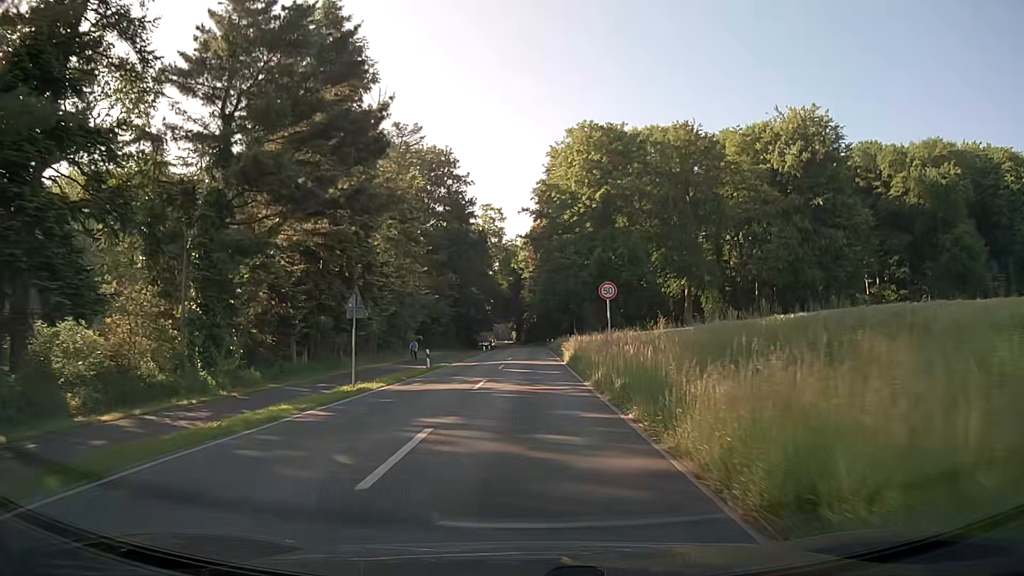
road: secondary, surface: asphalt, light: Day
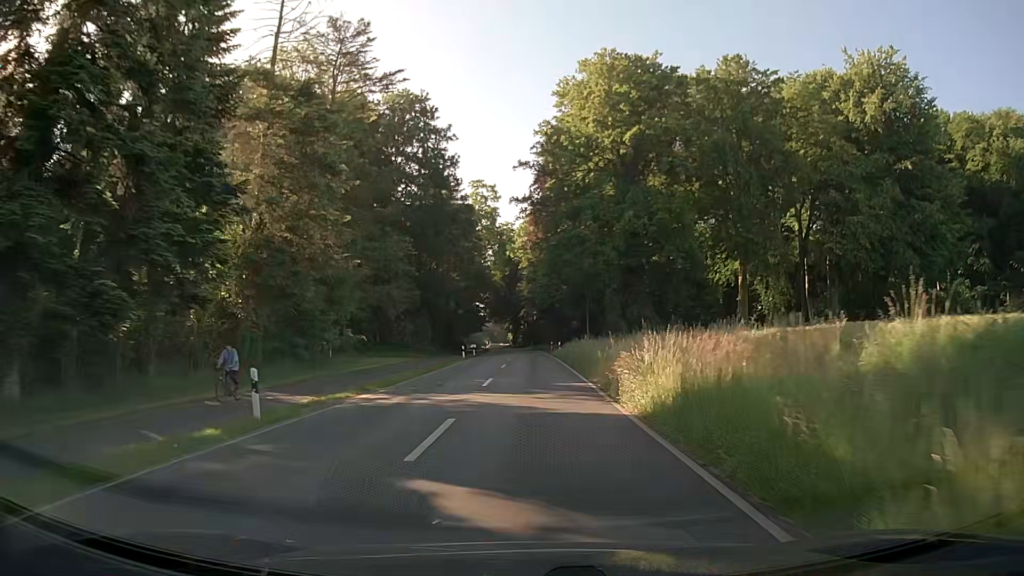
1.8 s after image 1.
(+0.2, +22.8) m; +1°
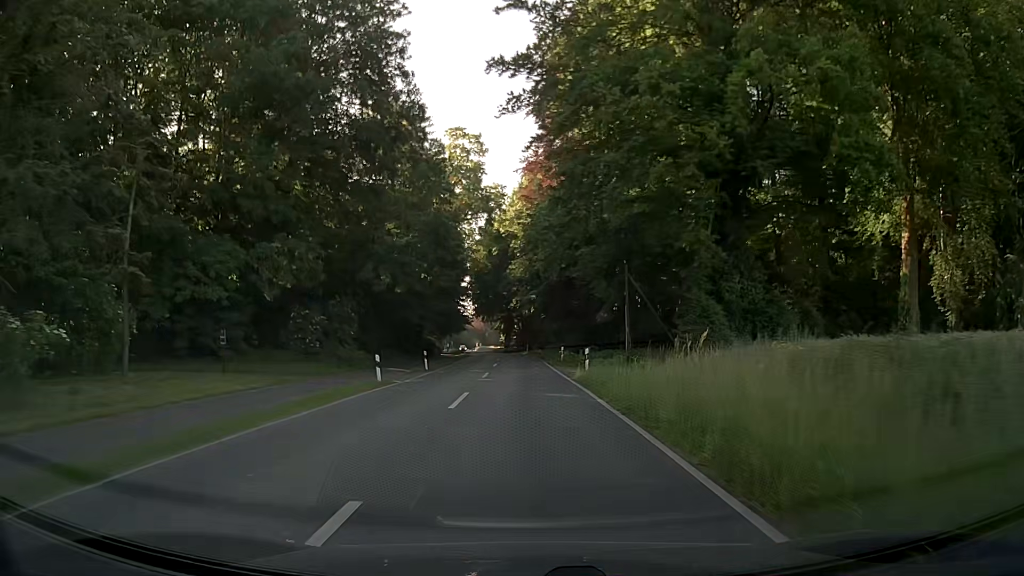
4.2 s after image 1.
(+0.2, +30.4) m; +1°
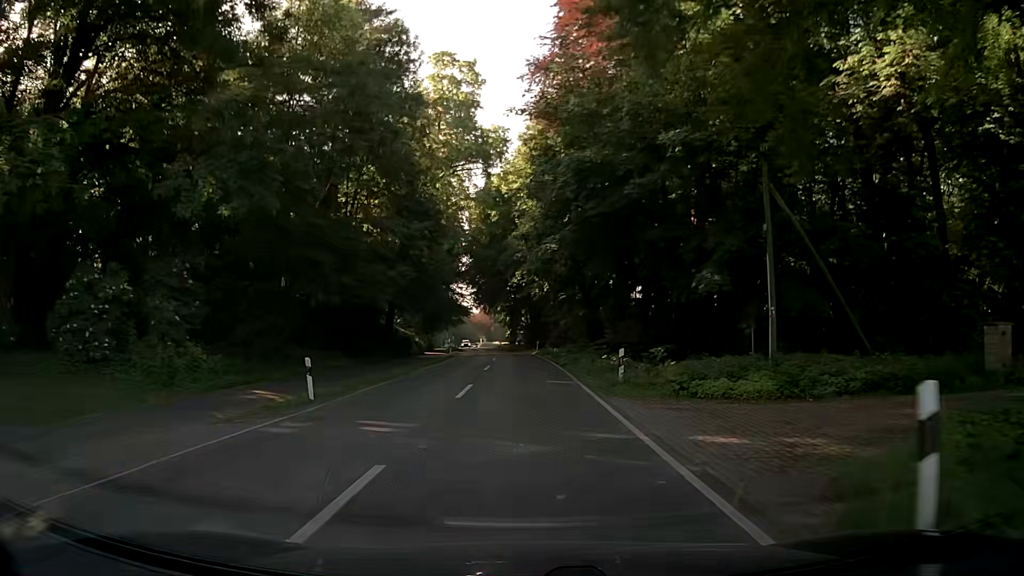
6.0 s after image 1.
(-0.2, +22.8) m; 0°
